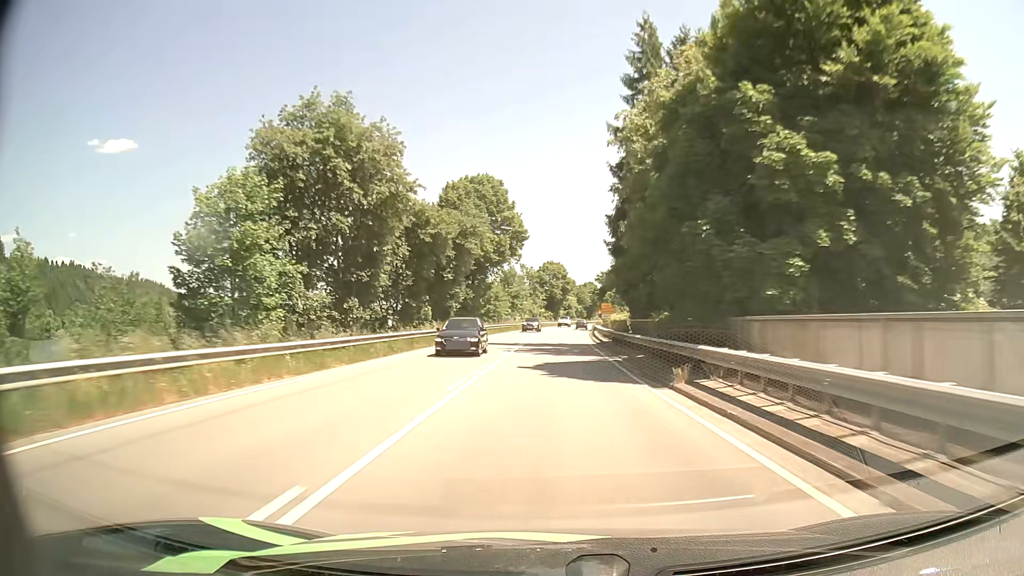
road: primary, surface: asphalt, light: Day
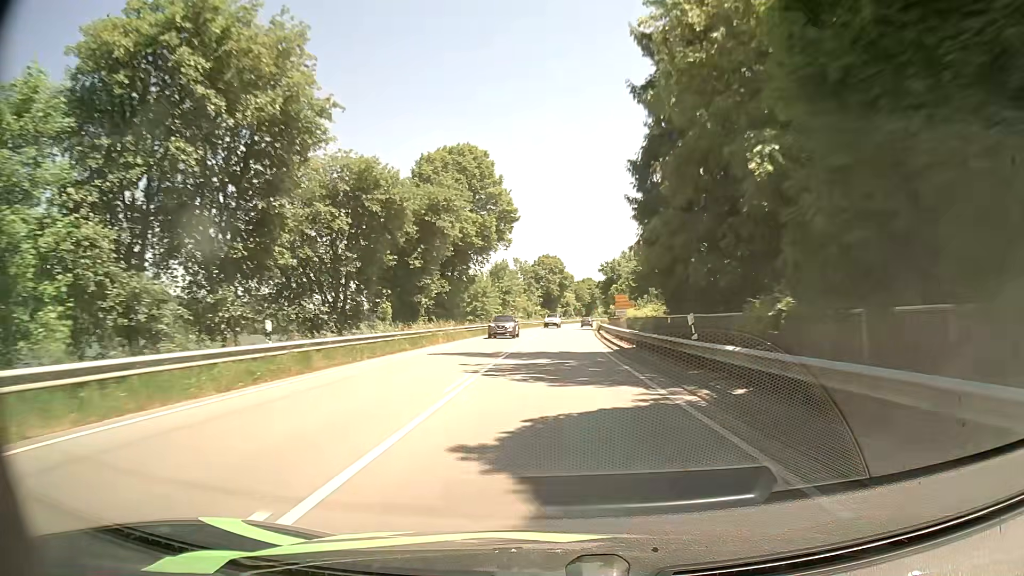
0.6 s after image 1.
(0.0, +12.6) m; 0°
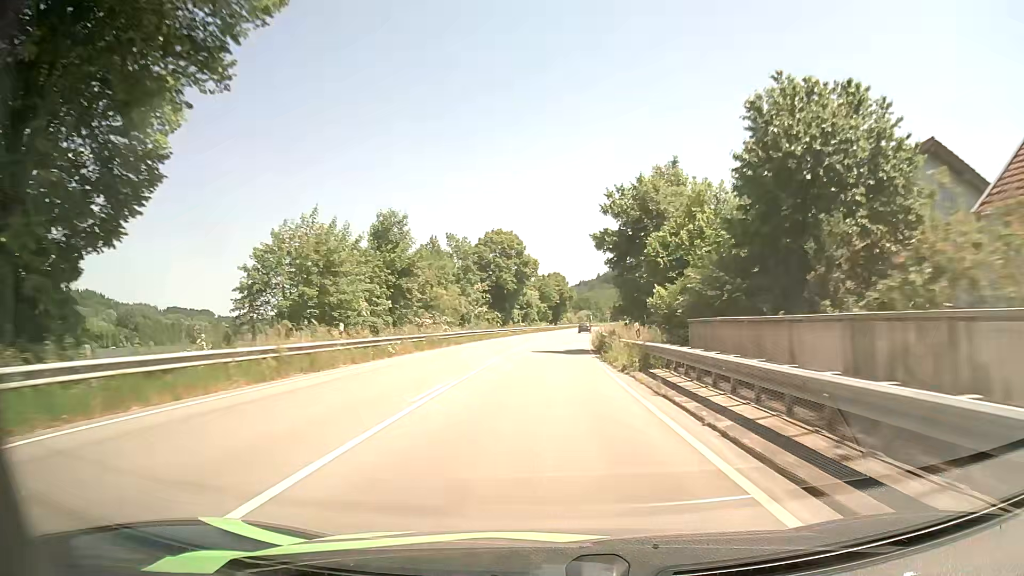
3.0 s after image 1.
(+1.0, +48.7) m; +3°
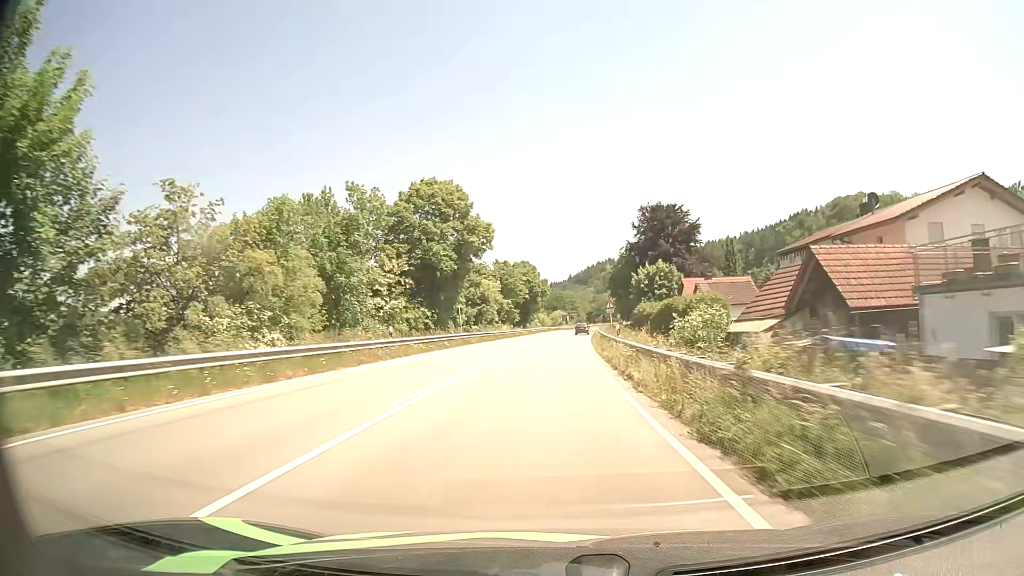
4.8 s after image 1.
(+0.7, +36.4) m; +2°
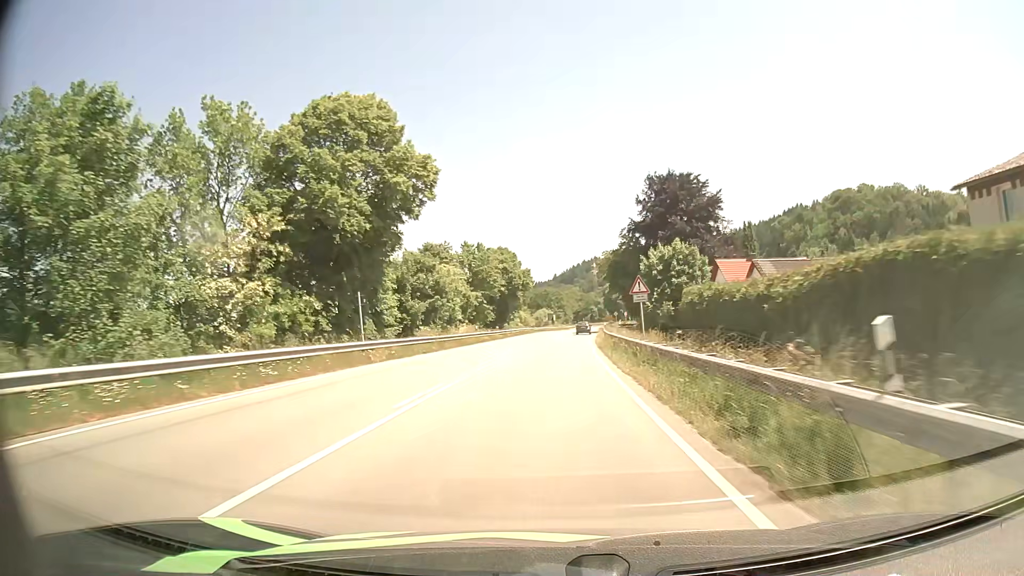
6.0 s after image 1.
(+0.4, +24.1) m; +2°
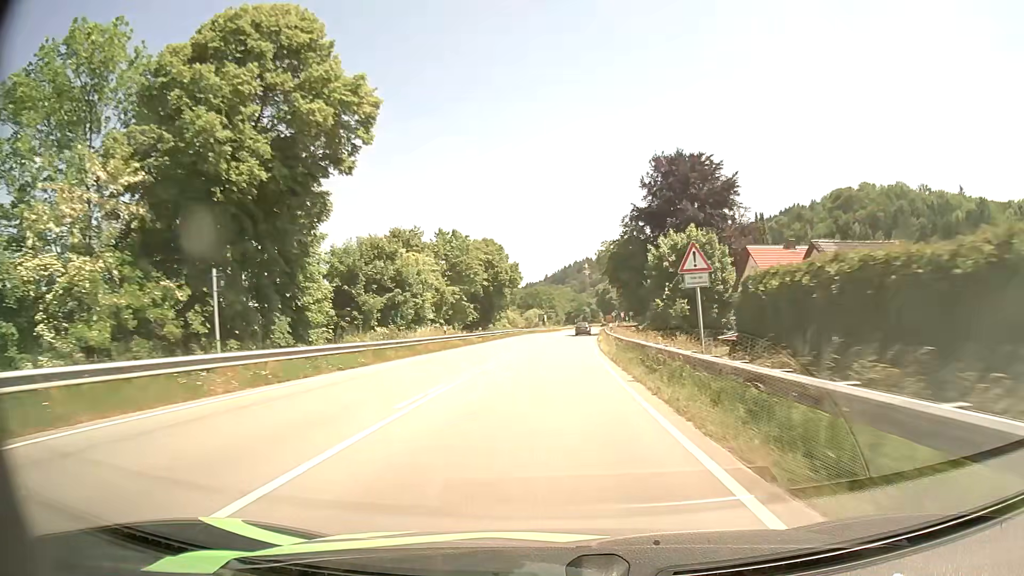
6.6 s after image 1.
(+0.1, +12.0) m; +1°
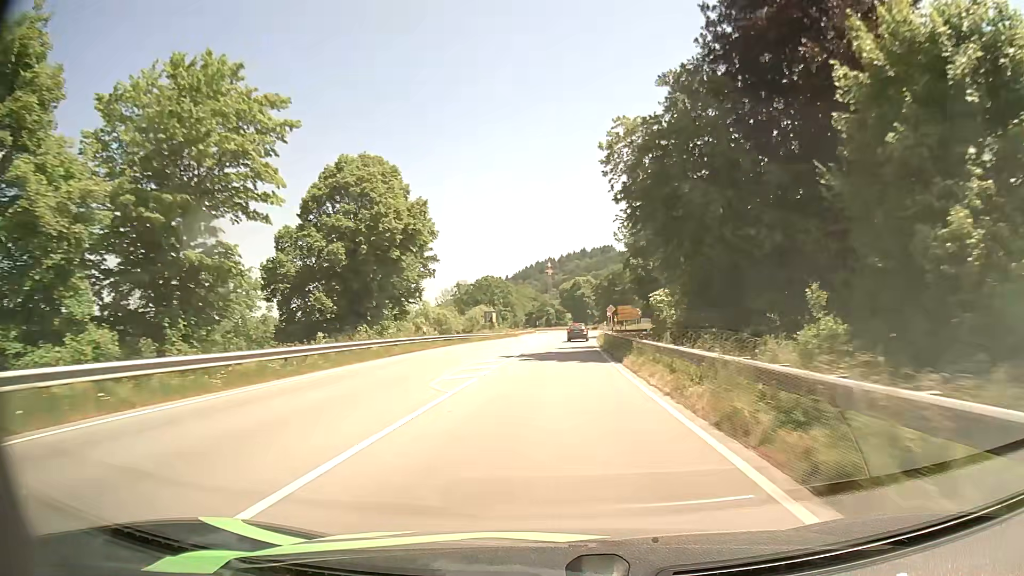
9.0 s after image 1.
(+1.5, +49.7) m; +3°
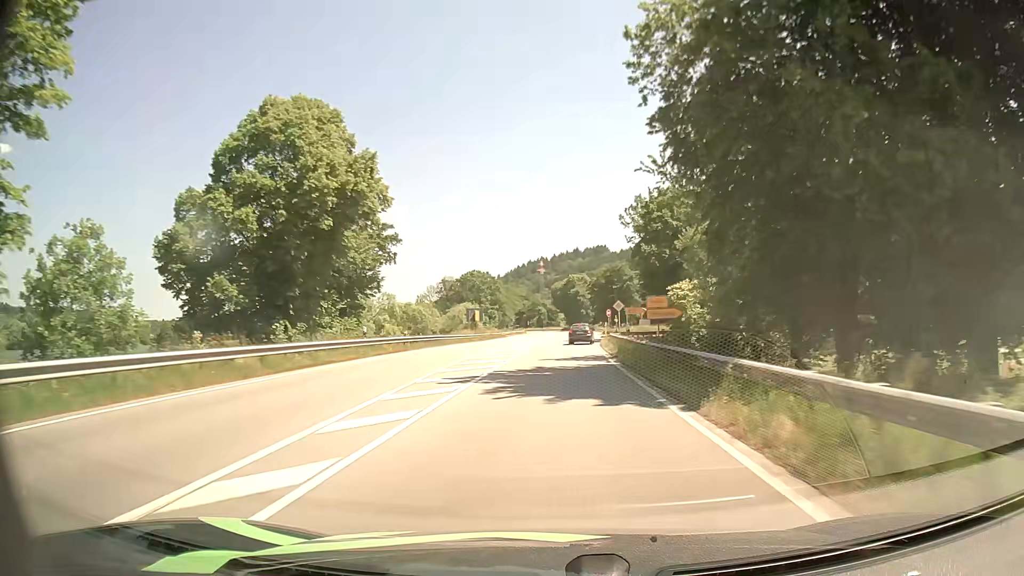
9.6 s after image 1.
(0.0, +12.8) m; +1°
(0, +10) (0, +20) (0, +30) (+1, +40) (+1, +50) (+1, +60) (+1, +70) (+2, +80) (+2, +90) (+2, +100) m
